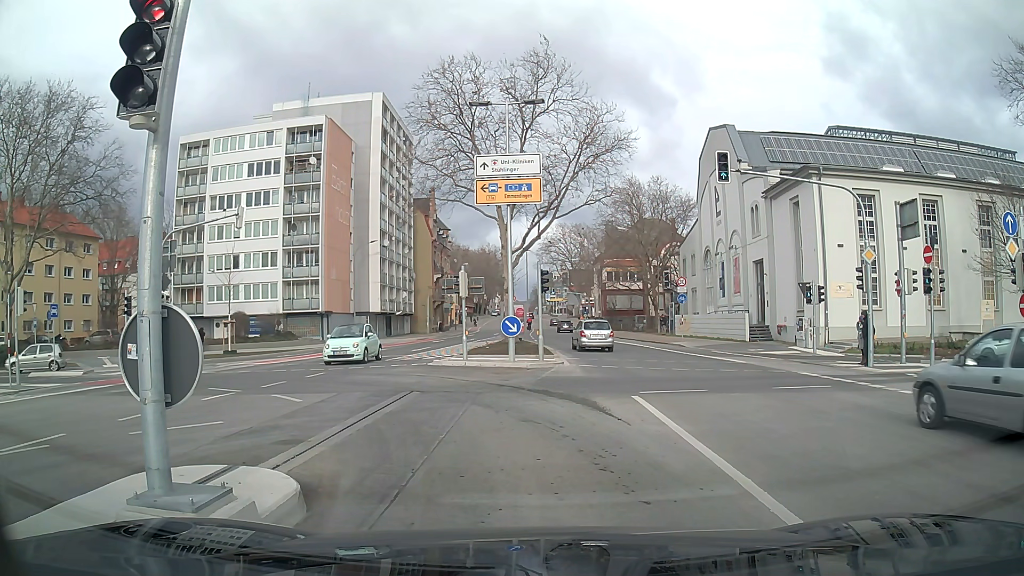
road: secondary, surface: asphalt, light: Day
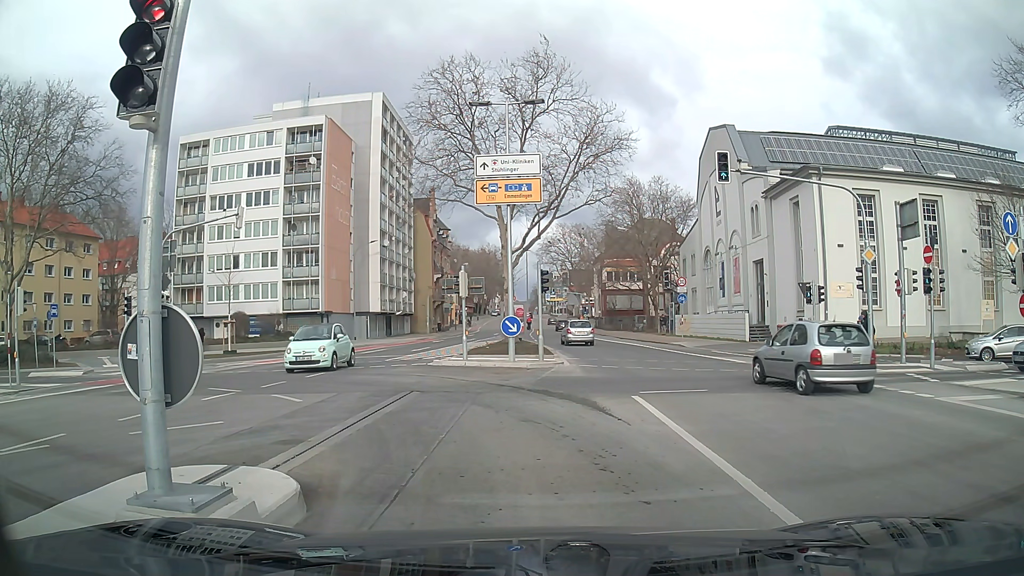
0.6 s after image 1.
(0.0, 0.0) m; 0°
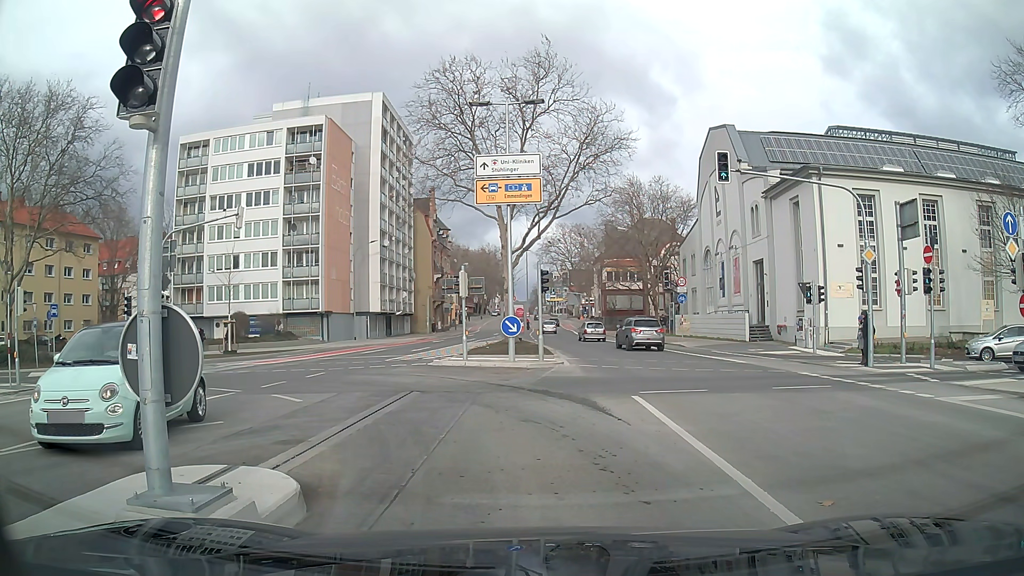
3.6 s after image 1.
(0.0, 0.0) m; 0°
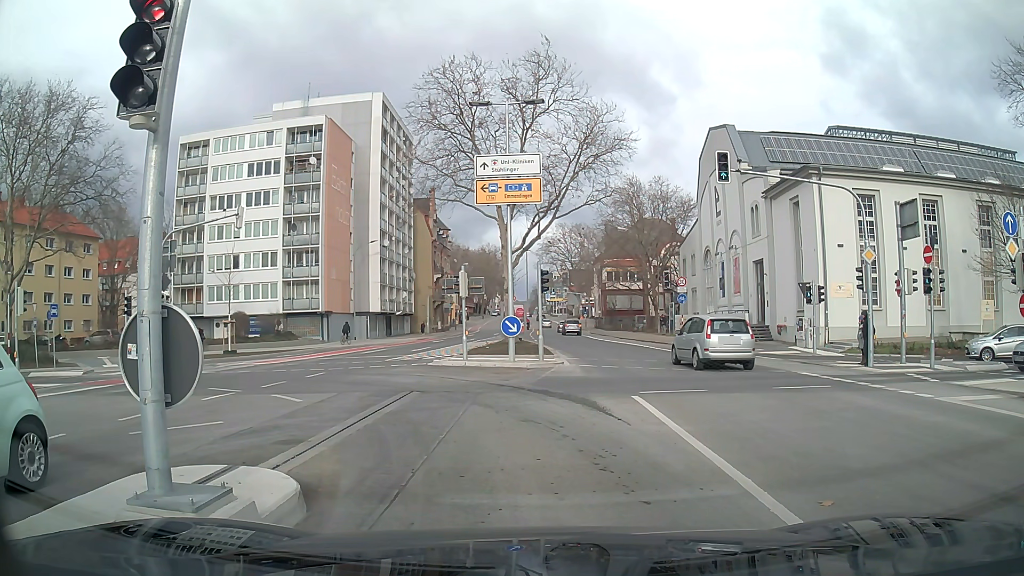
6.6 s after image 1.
(0.0, 0.0) m; 0°
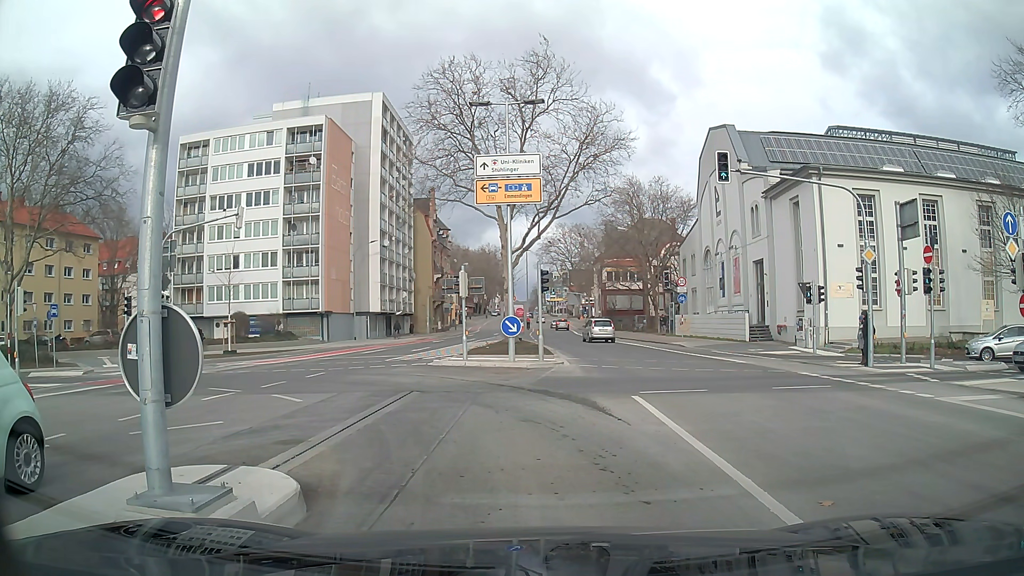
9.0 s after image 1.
(0.0, 0.0) m; 0°
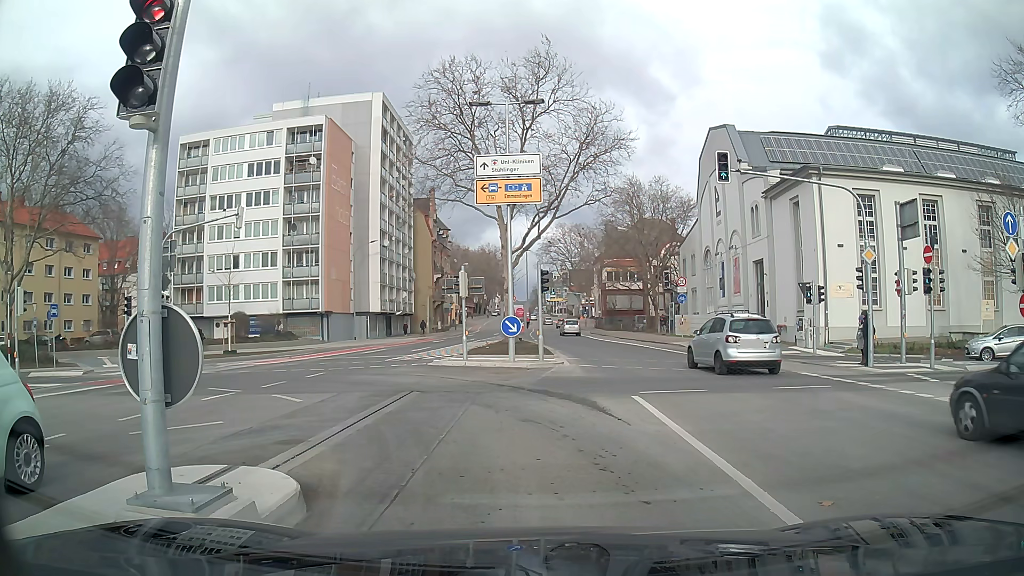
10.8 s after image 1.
(0.0, 0.0) m; 0°
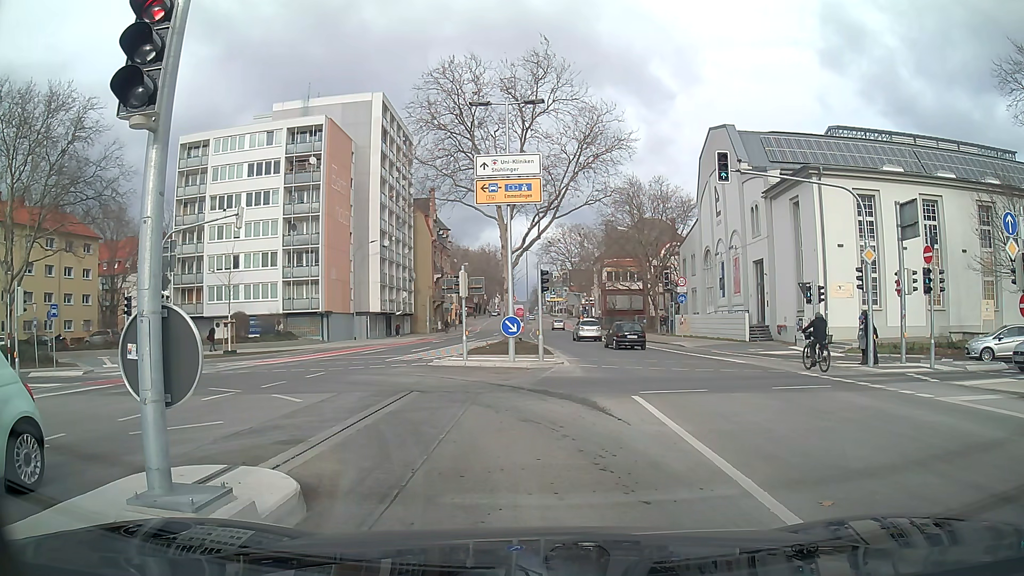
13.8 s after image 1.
(0.0, 0.0) m; 0°
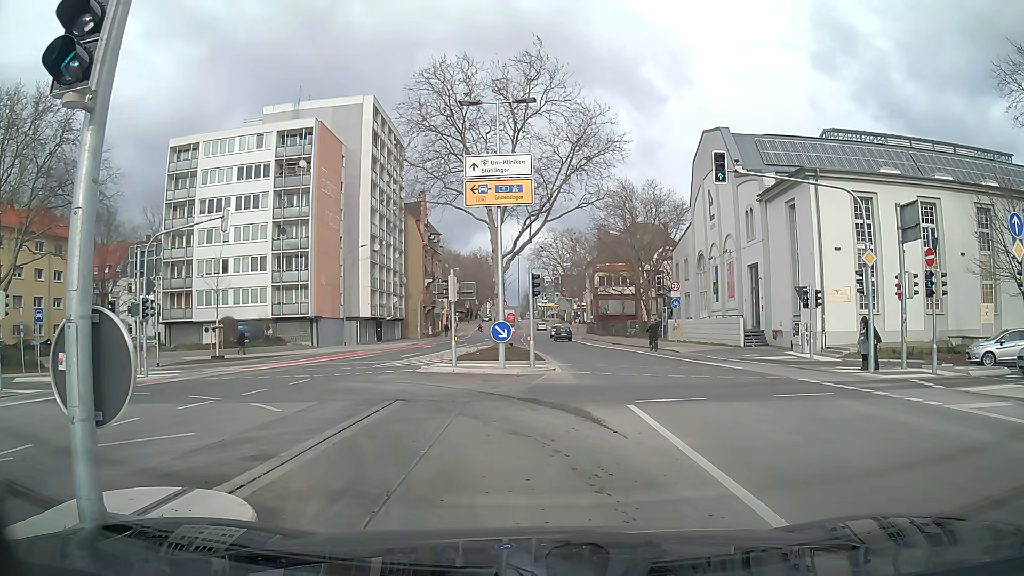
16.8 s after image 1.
(0.0, +0.7) m; +2°
